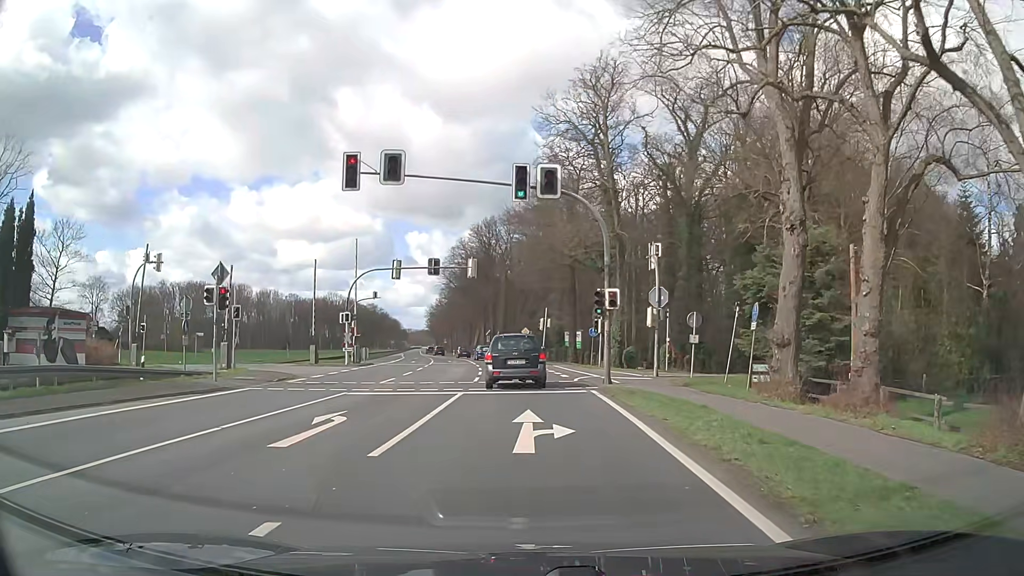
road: primary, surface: asphalt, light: Day
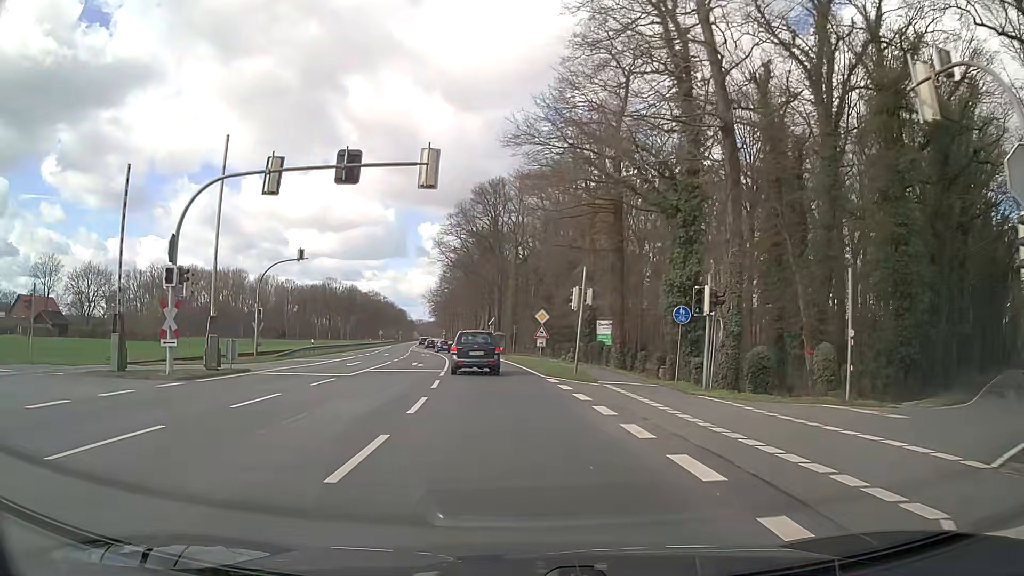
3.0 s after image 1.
(-0.4, +25.1) m; -1°
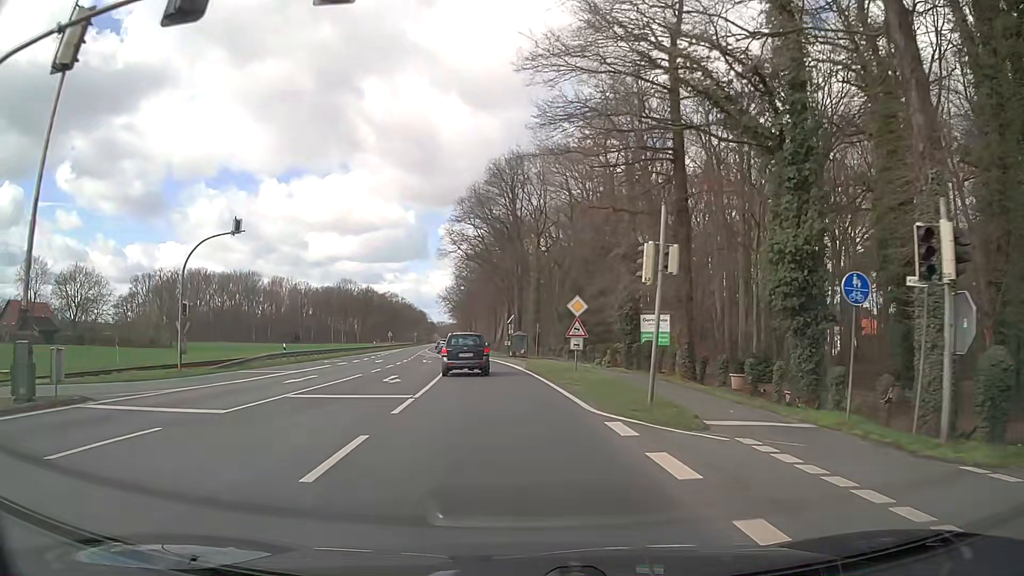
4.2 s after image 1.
(-0.3, +12.1) m; -3°
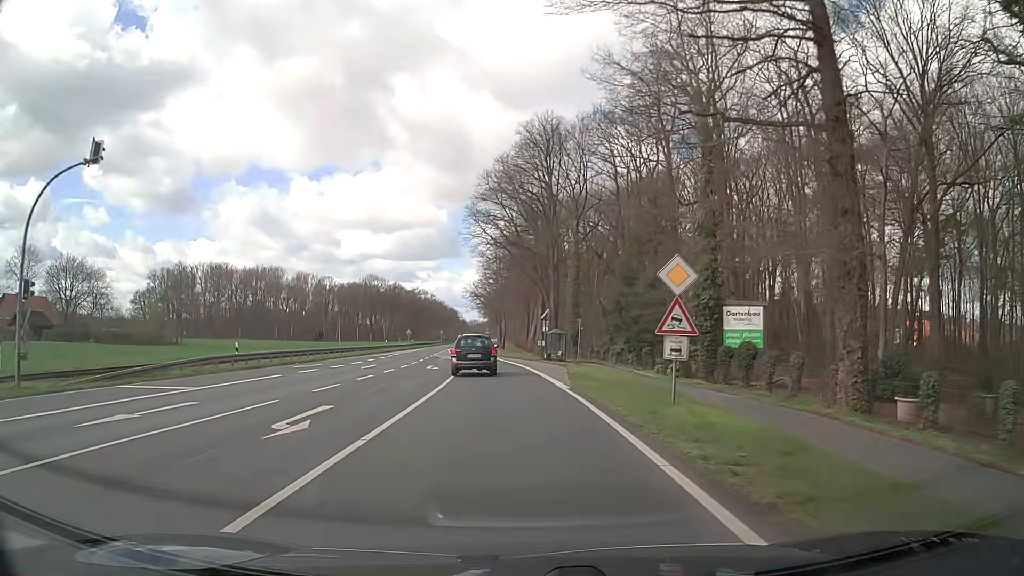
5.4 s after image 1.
(-0.3, +12.9) m; -3°
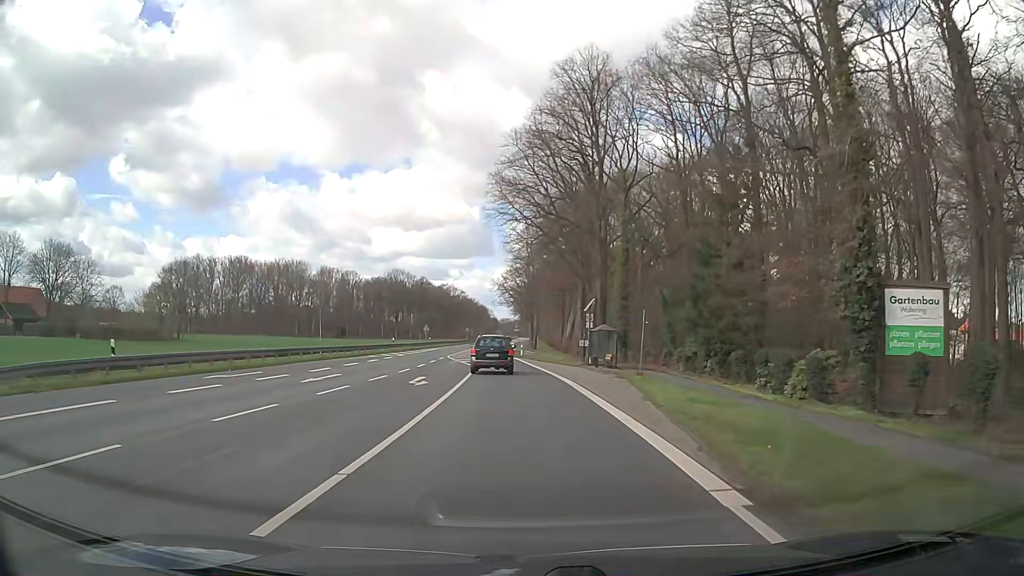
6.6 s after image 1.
(-0.3, +13.8) m; -2°
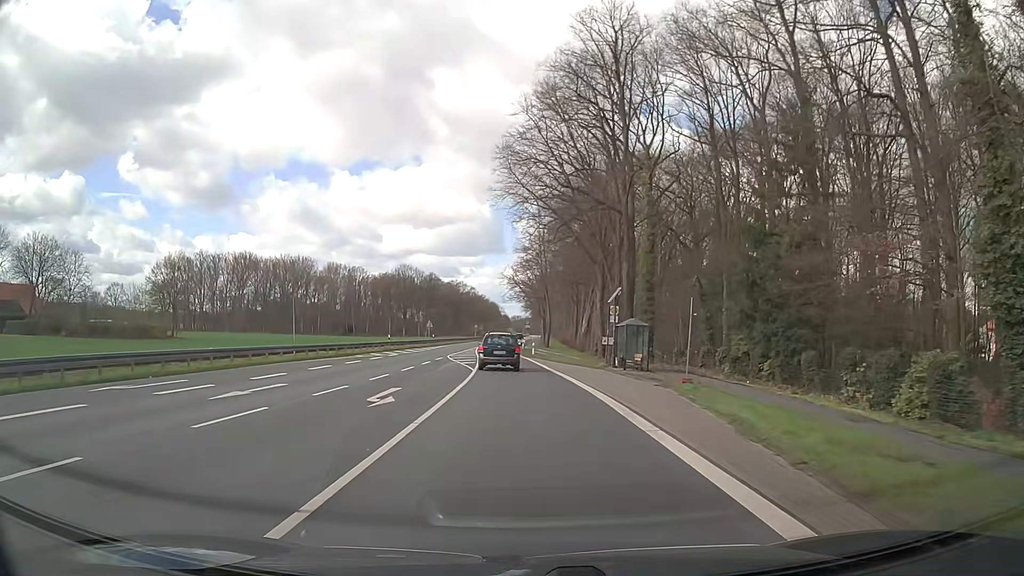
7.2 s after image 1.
(-0.1, +7.3) m; -1°
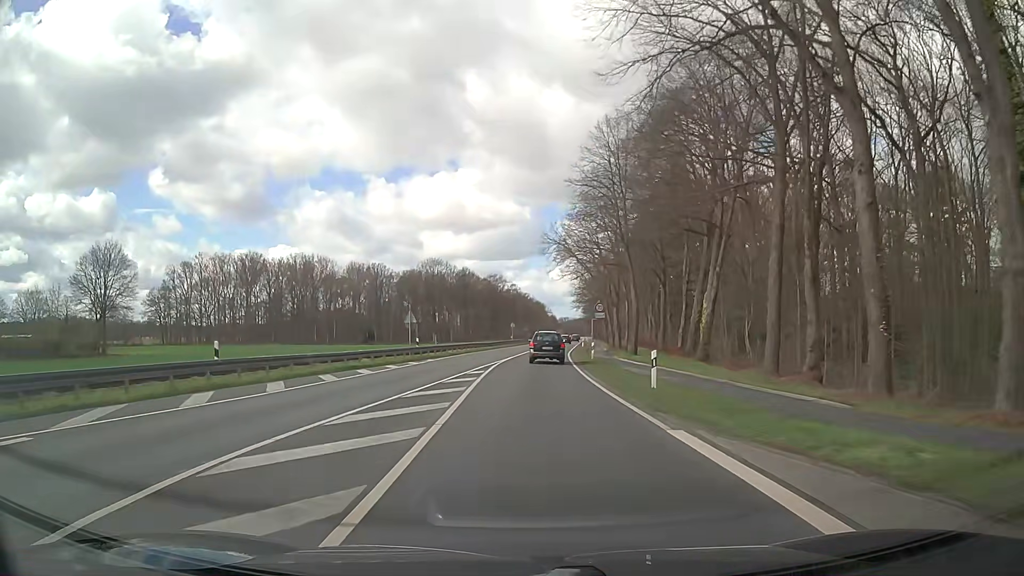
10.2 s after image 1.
(-2.0, +40.1) m; -5°
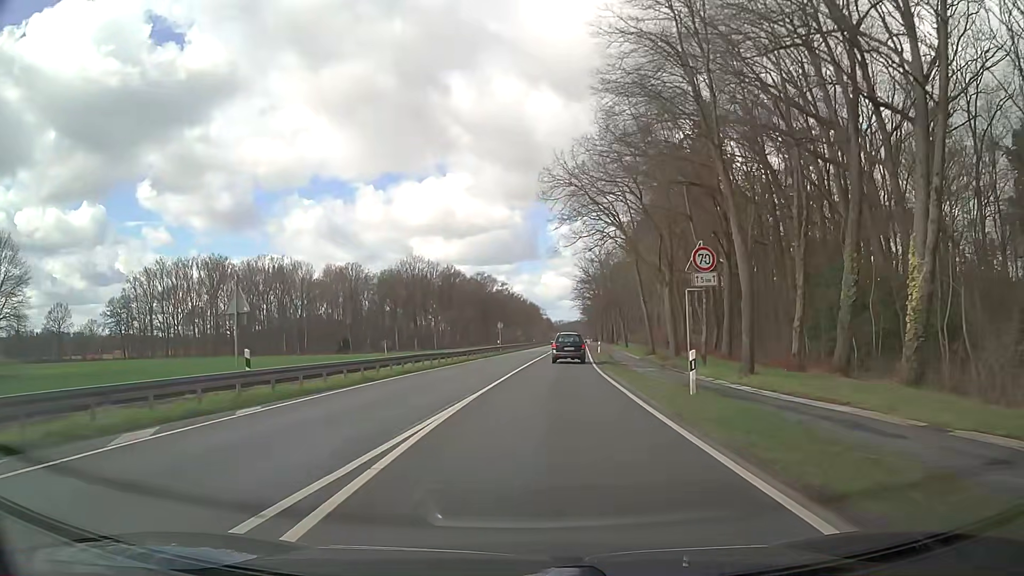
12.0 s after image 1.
(0.0, +26.1) m; 0°
(0, +10) (0, +20) (+1, +30) (+2, +40) (+2, +50) (+3, +60) (+4, +70) (+5, +80) (+6, +90) (+6, +100) m
